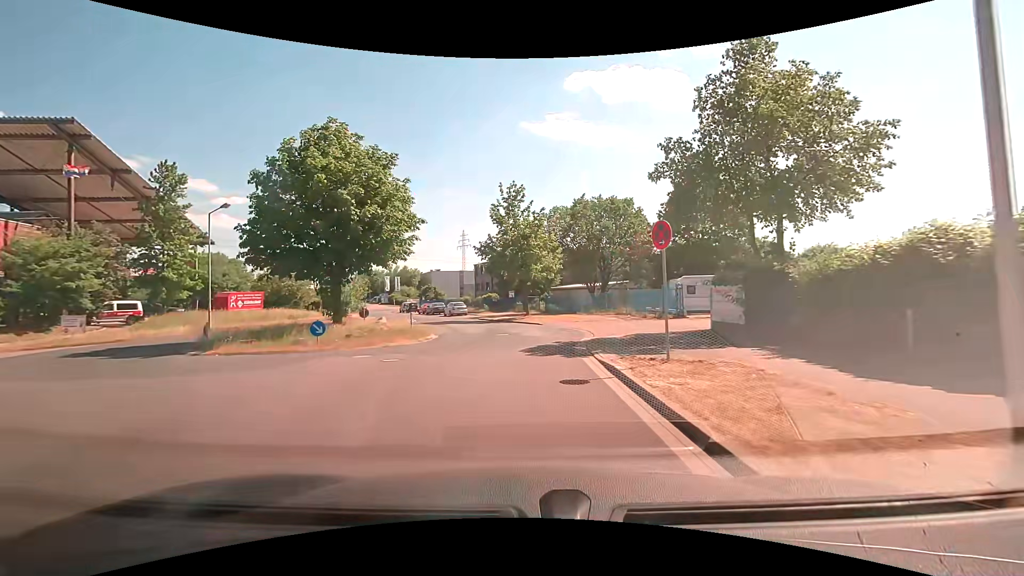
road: residential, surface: asphalt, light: Day
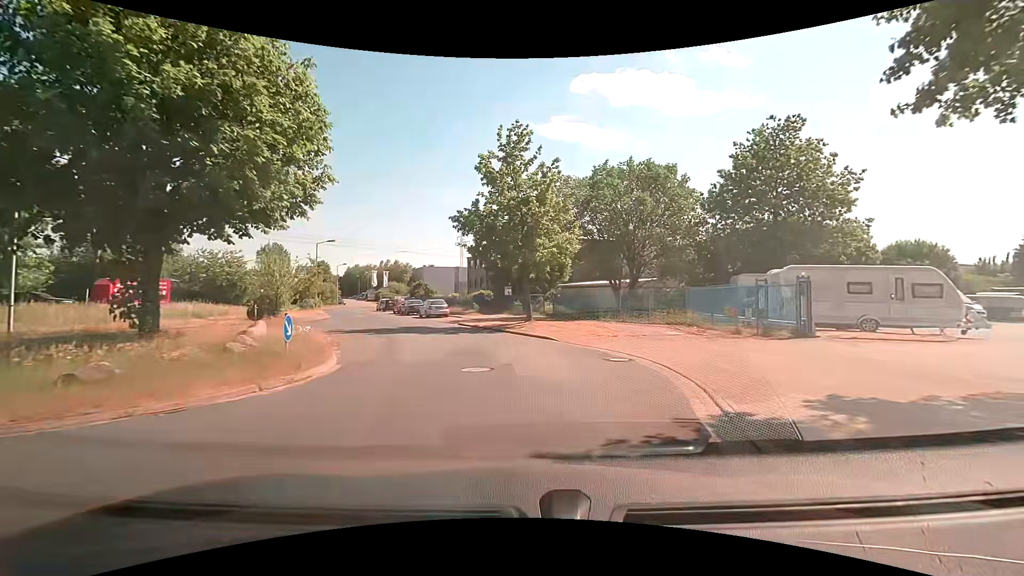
(0.0, +12.7) m; 0°
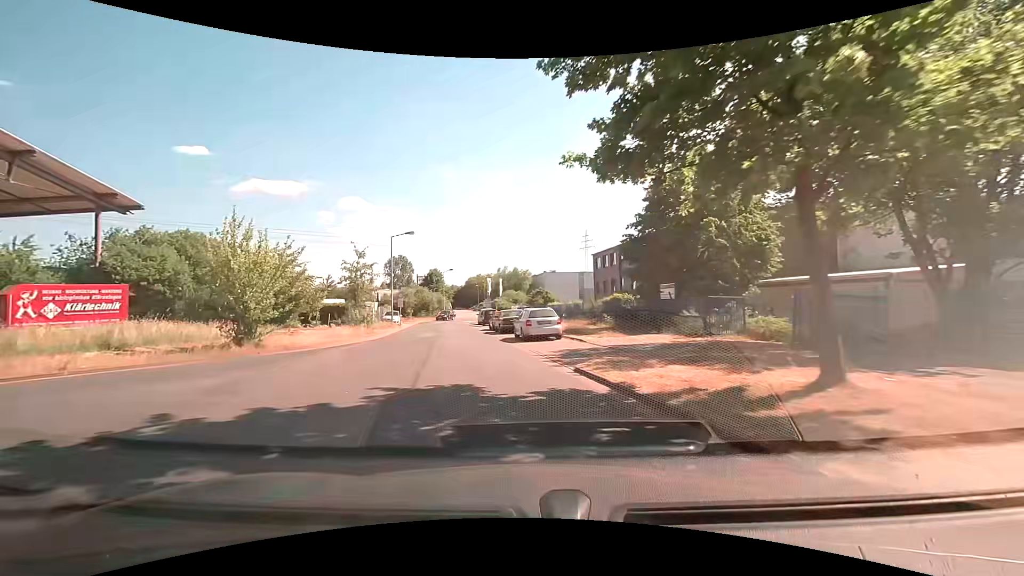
(-1.5, +17.5) m; -14°
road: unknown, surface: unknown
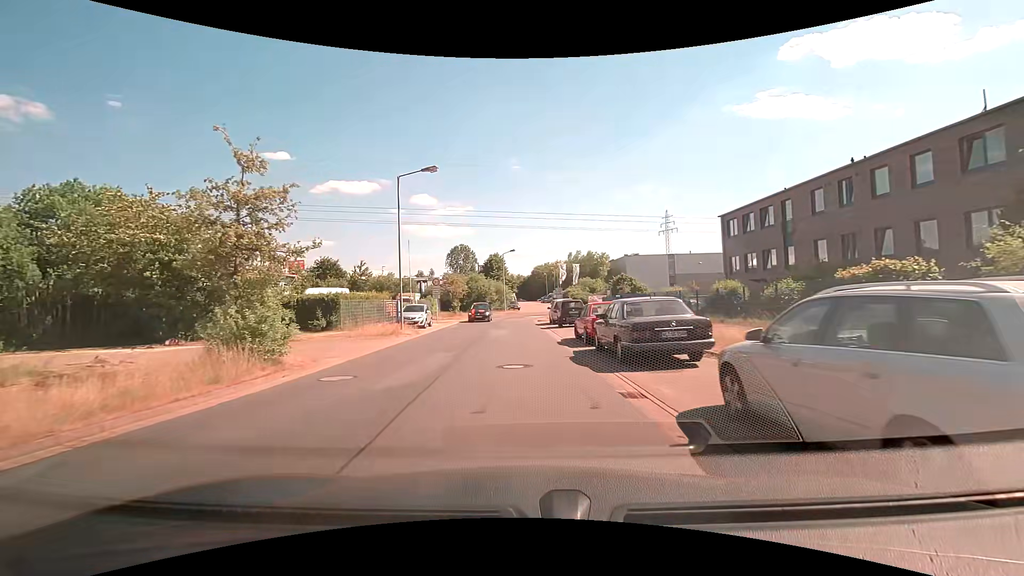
(-1.7, +18.9) m; -7°
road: residential
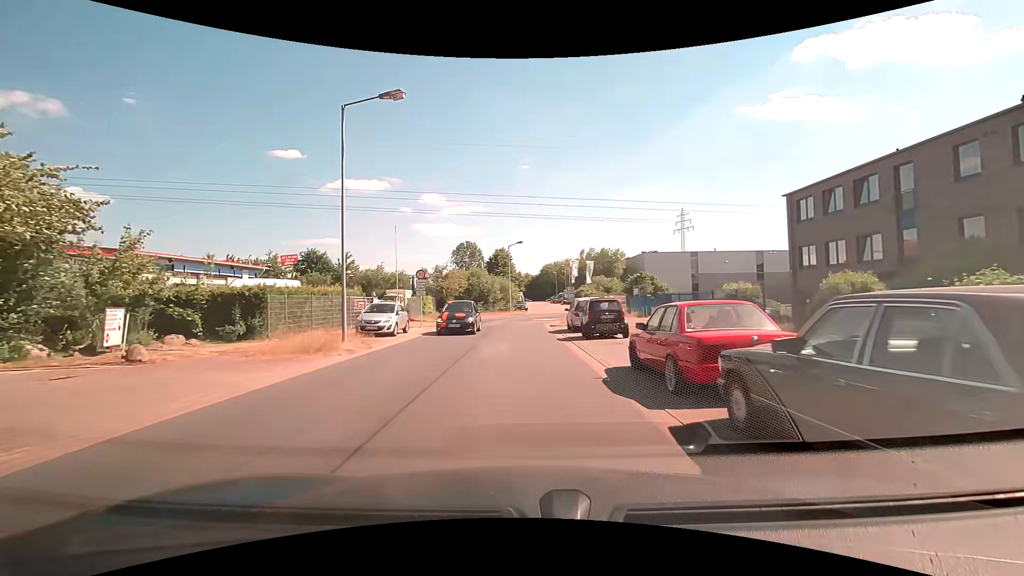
(-0.1, +8.7) m; -2°
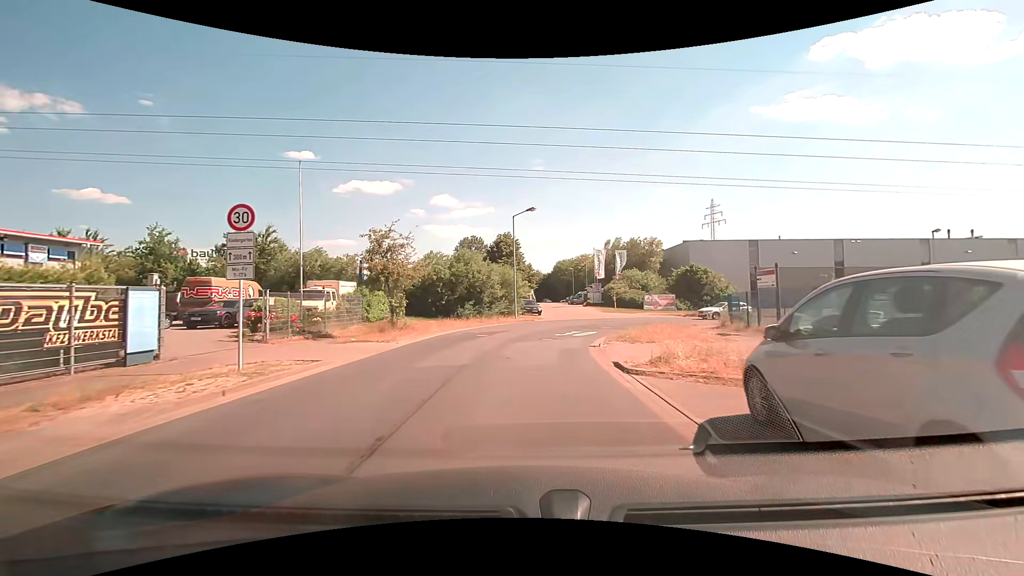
(0.0, +20.4) m; -1°
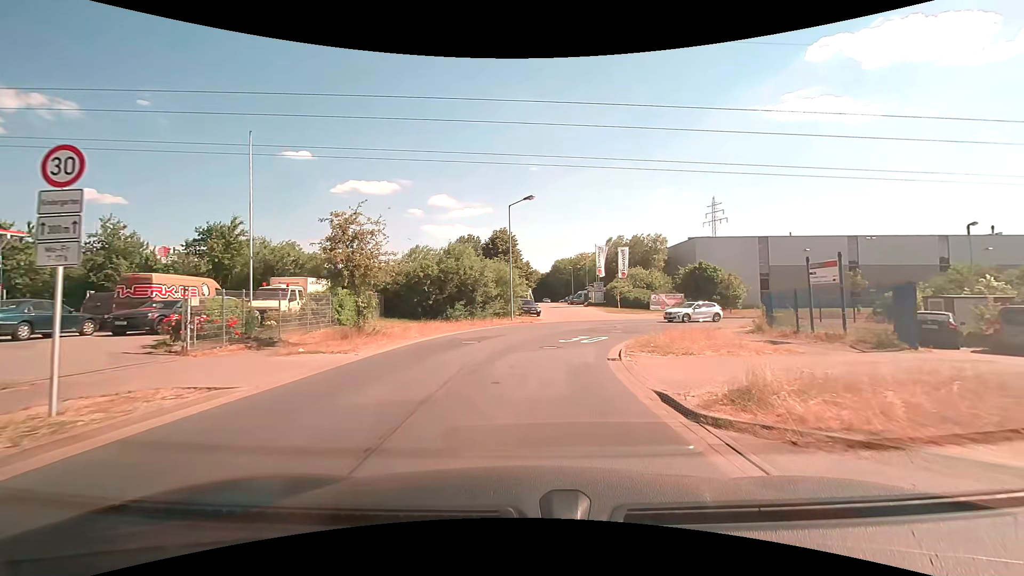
(0.0, +4.1) m; 0°
